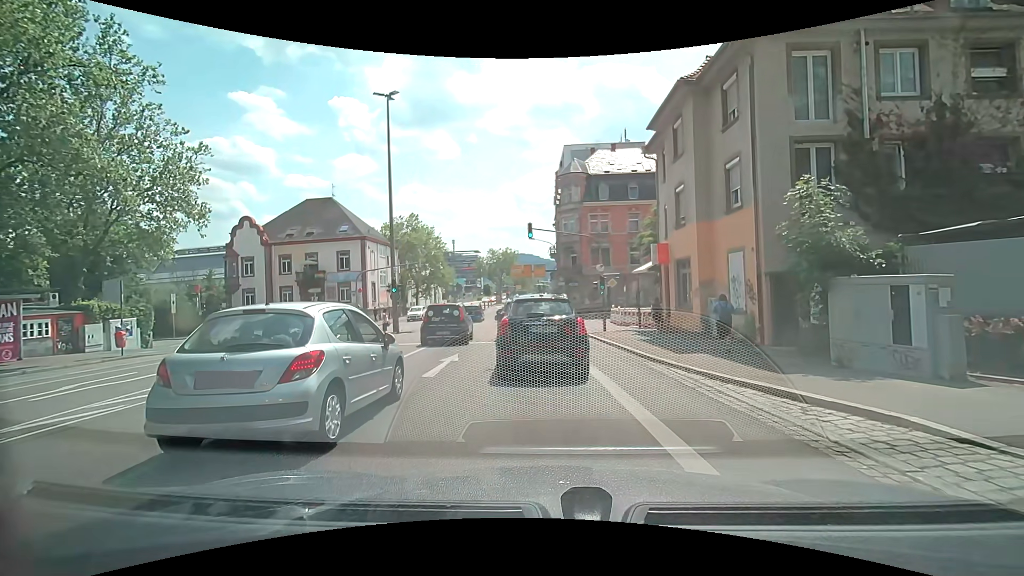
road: secondary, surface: asphalt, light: Day
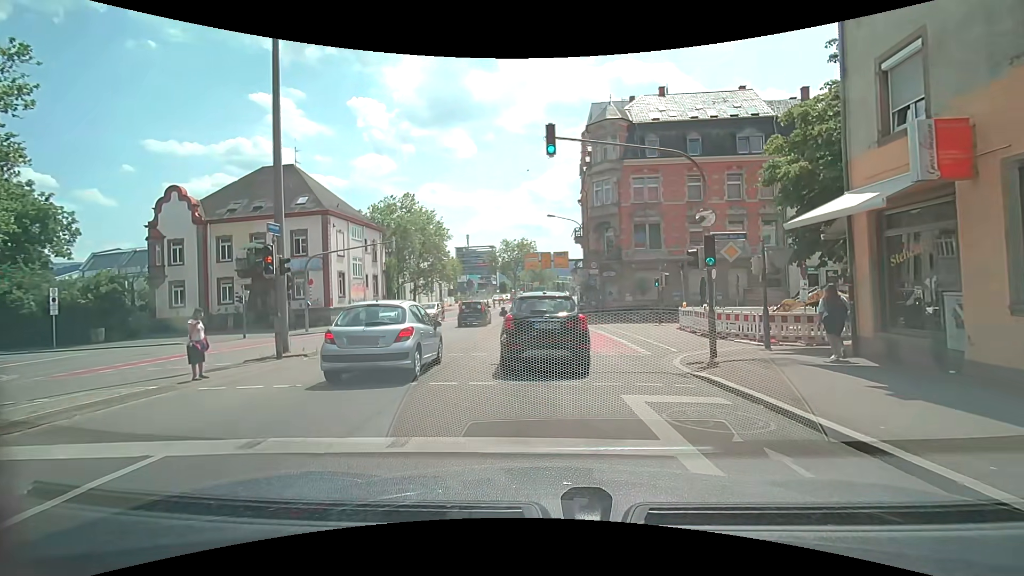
(-0.3, +15.1) m; -3°
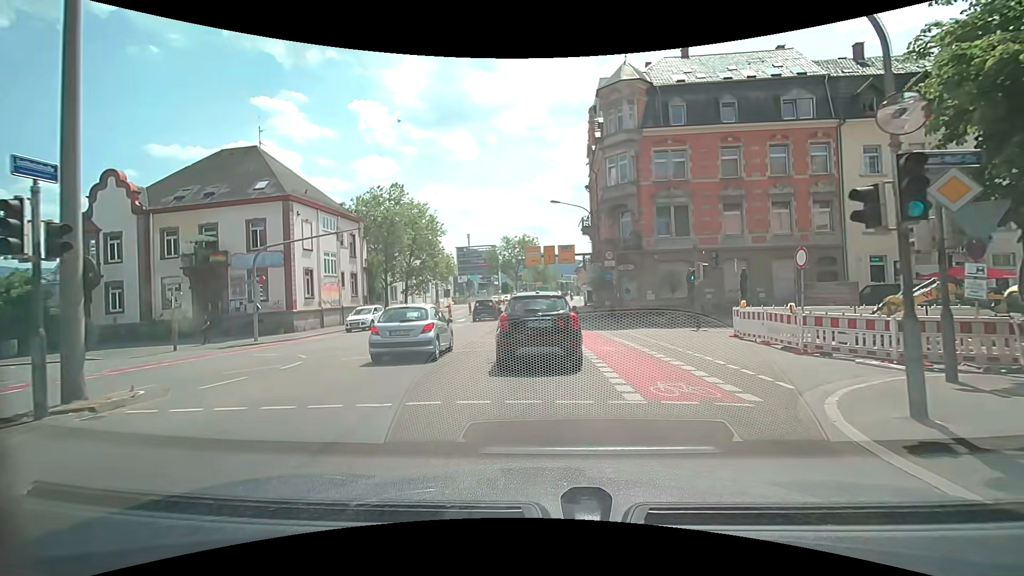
(+0.1, +7.1) m; 0°
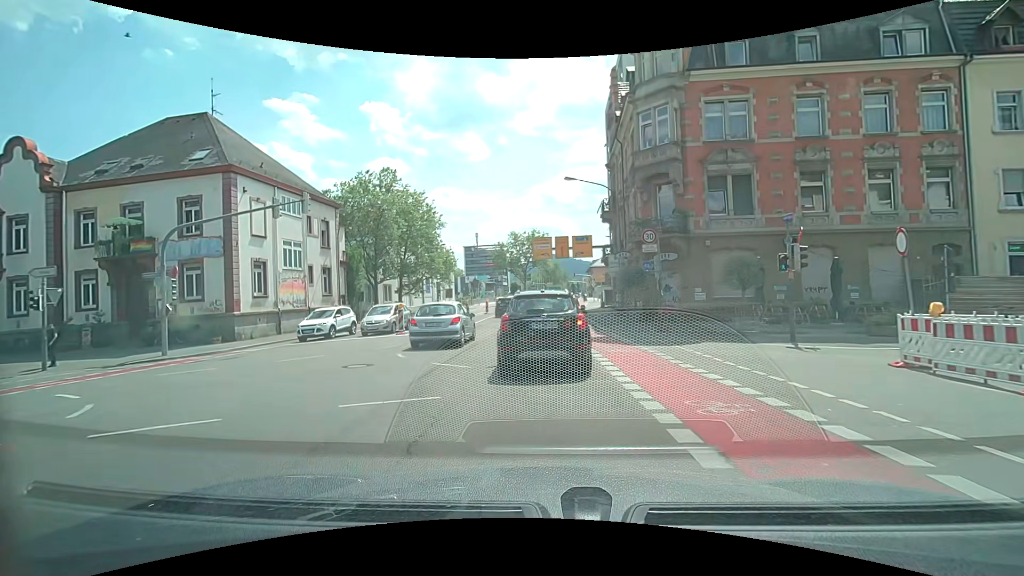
(+0.1, +8.2) m; 0°
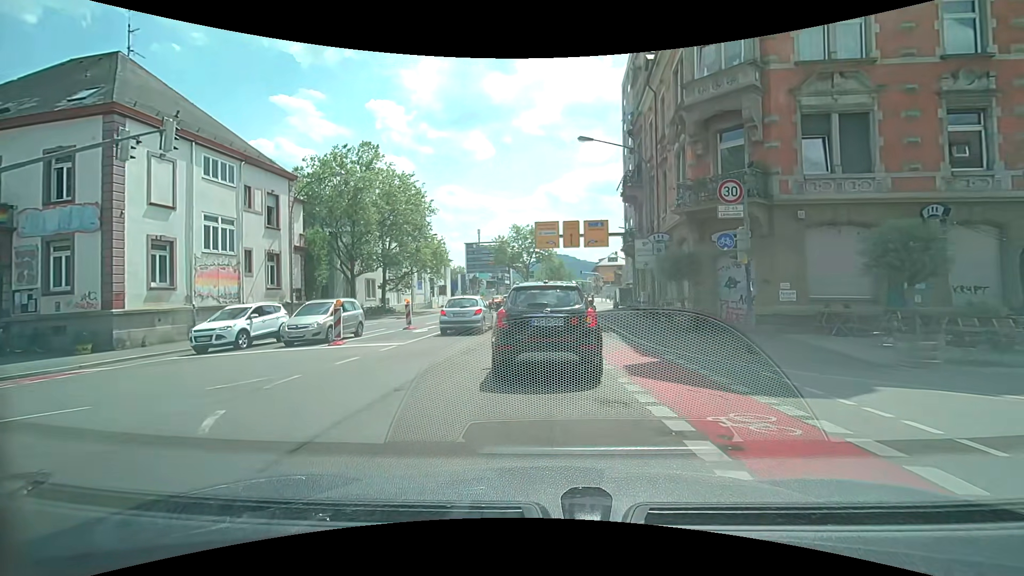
(-0.1, +8.1) m; -1°
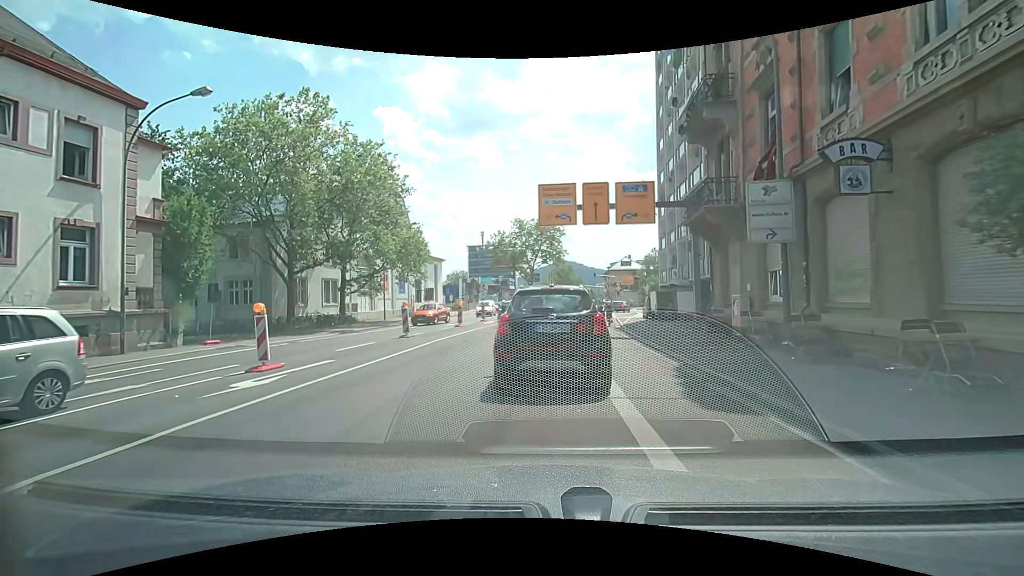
(0.0, +13.2) m; -1°
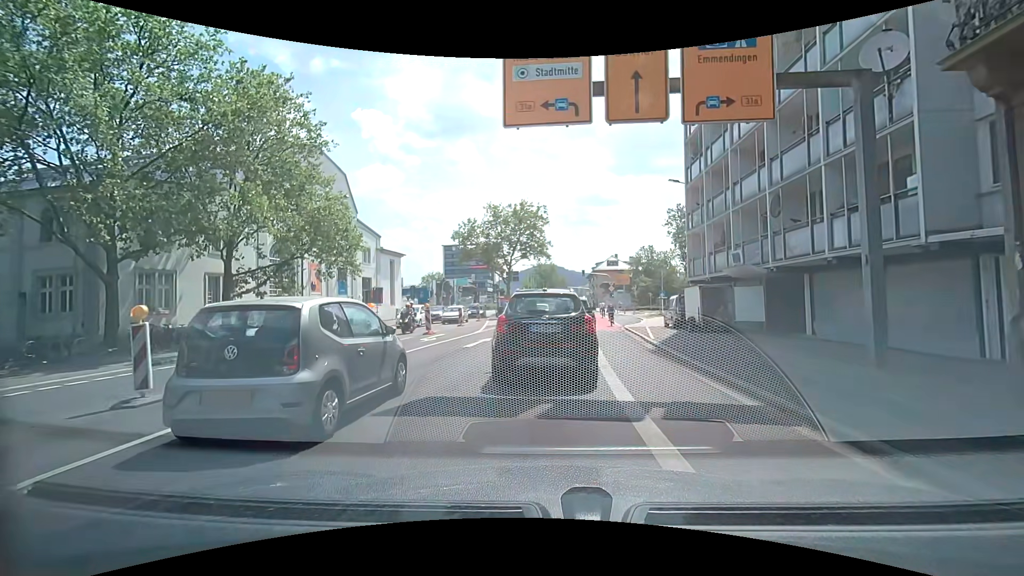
(+0.1, +13.3) m; +3°
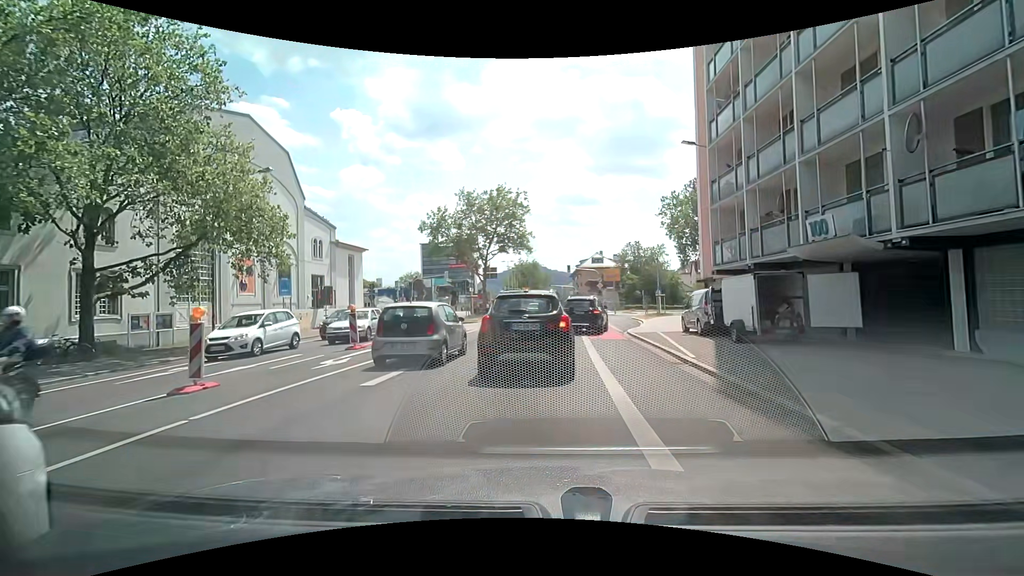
(+0.1, +7.6) m; +1°
(0, +10) (0, +20) (+1, +30) (+1, +40) (+2, +50) (+2, +60) (+3, +70) (+3, +80) (+3, +90) (+3, +100) m
